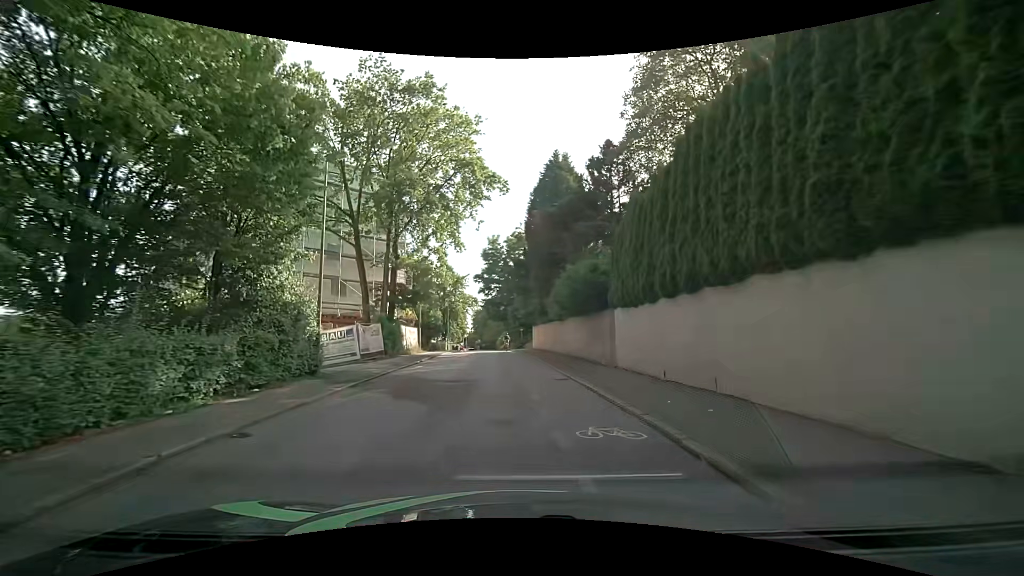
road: residential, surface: asphalt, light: Day
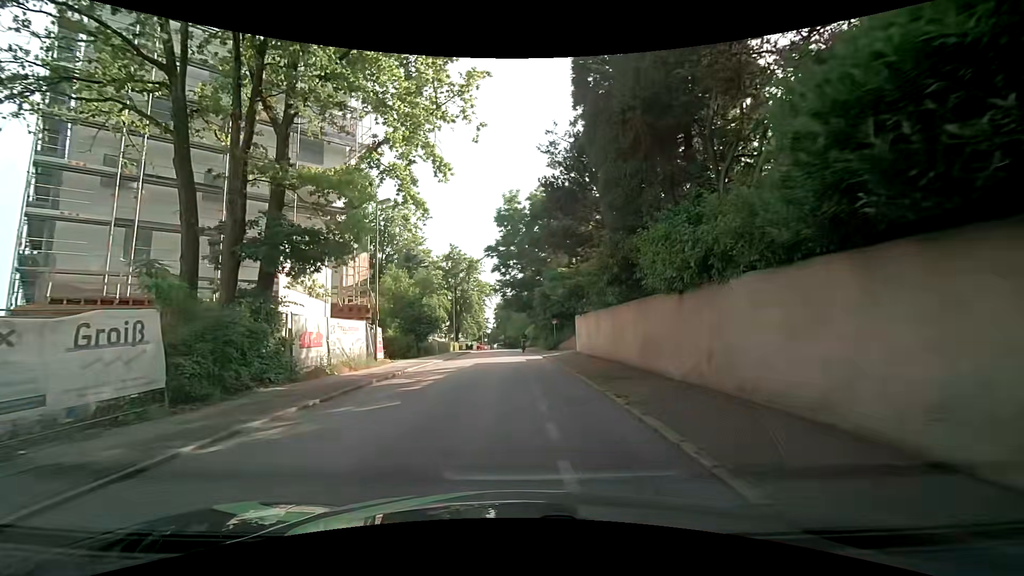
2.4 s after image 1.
(-0.3, +19.2) m; -2°
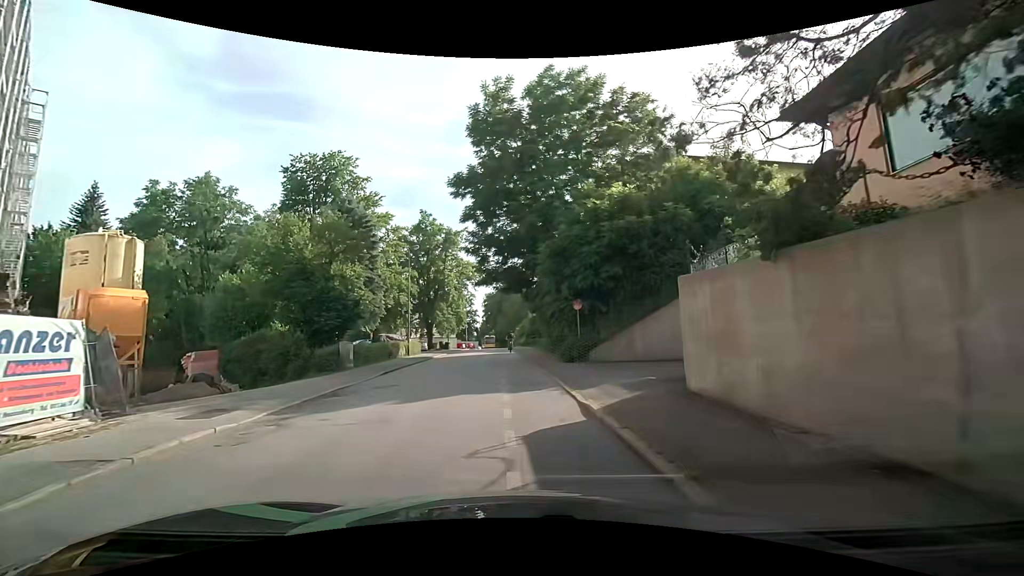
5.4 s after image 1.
(+0.1, +20.2) m; +1°
